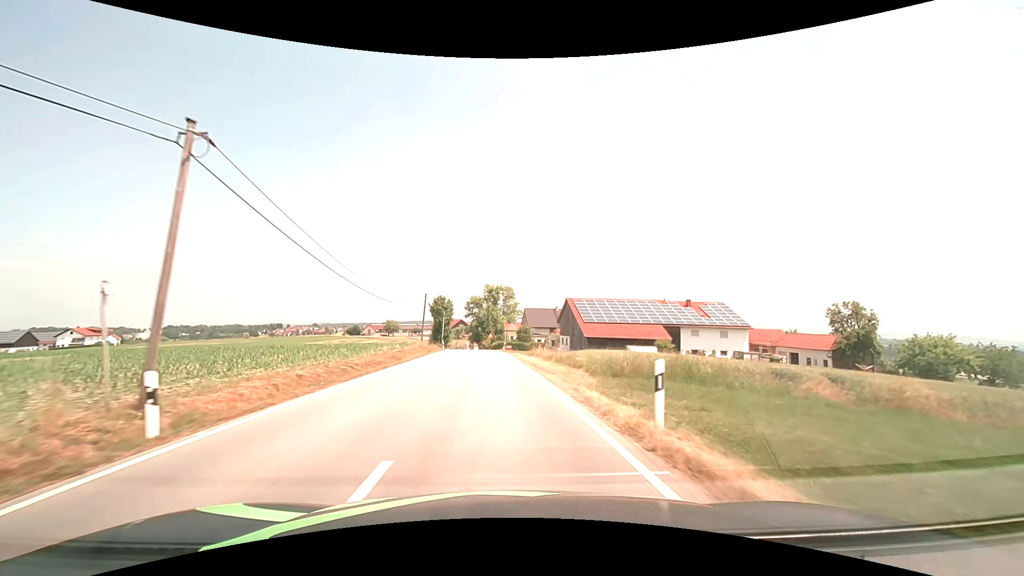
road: tertiary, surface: asphalt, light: Day
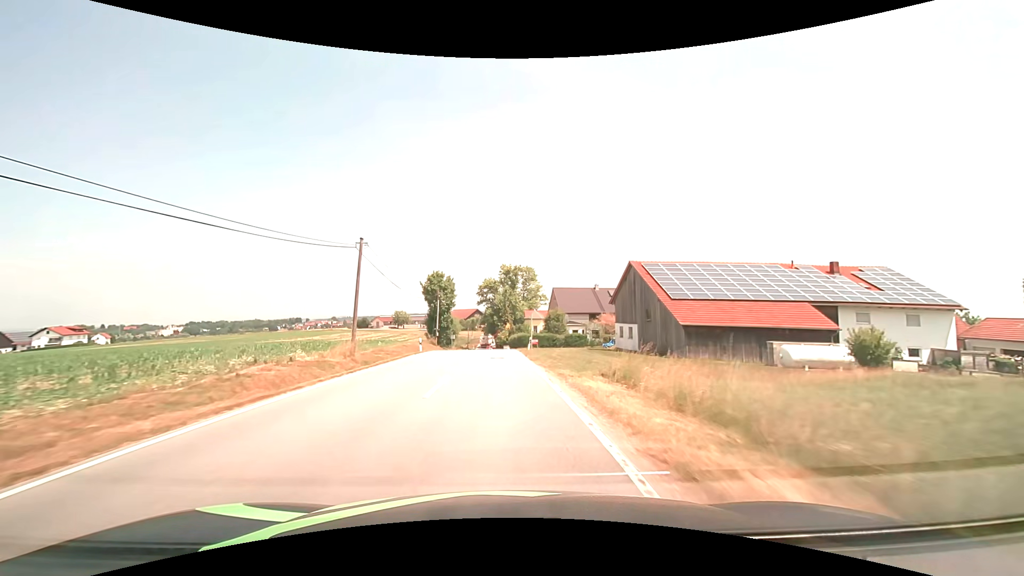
(-0.6, +27.6) m; -2°
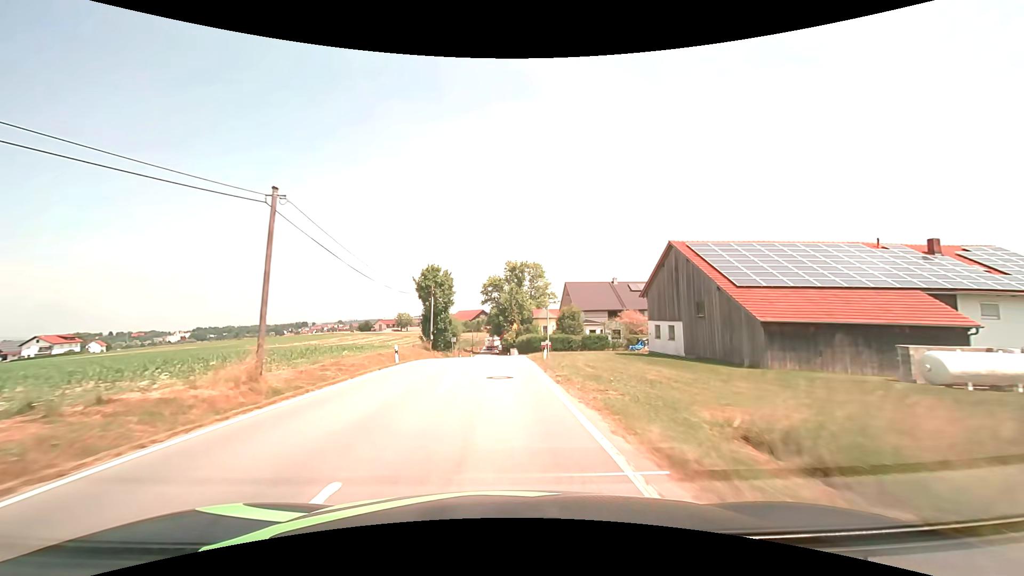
(0.0, +9.3) m; -1°
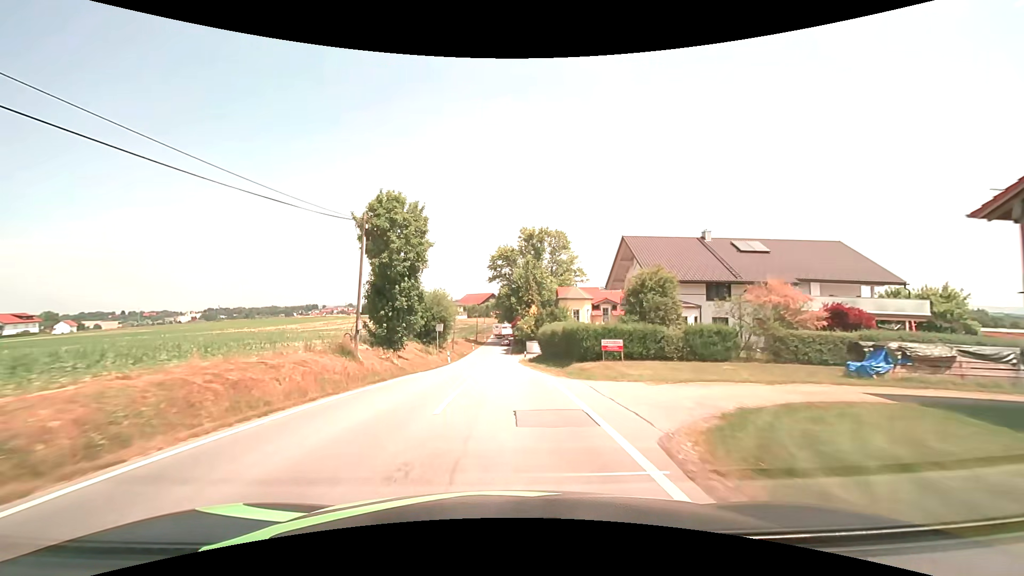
(-0.5, +27.8) m; -2°
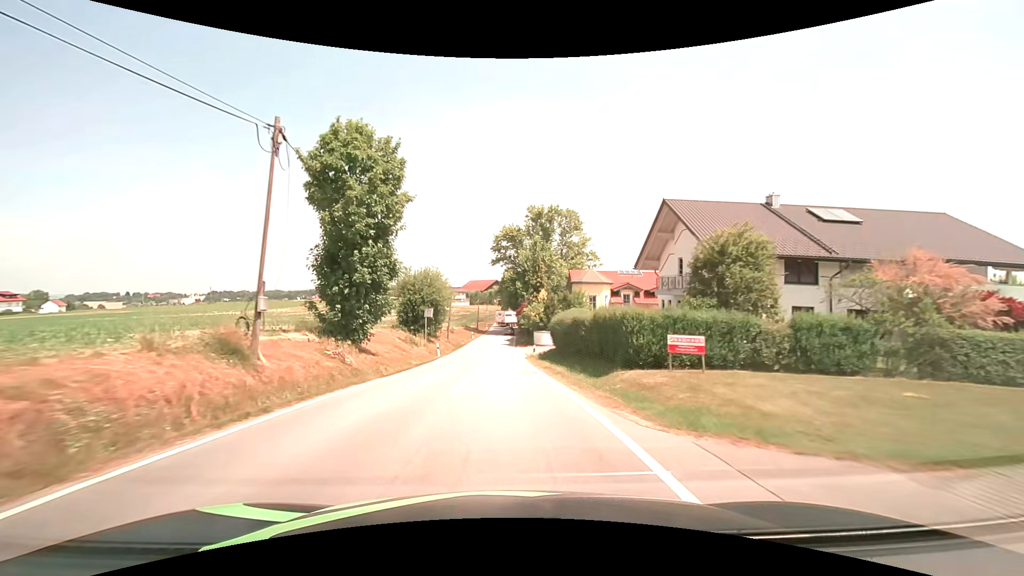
(0.0, +9.3) m; 0°
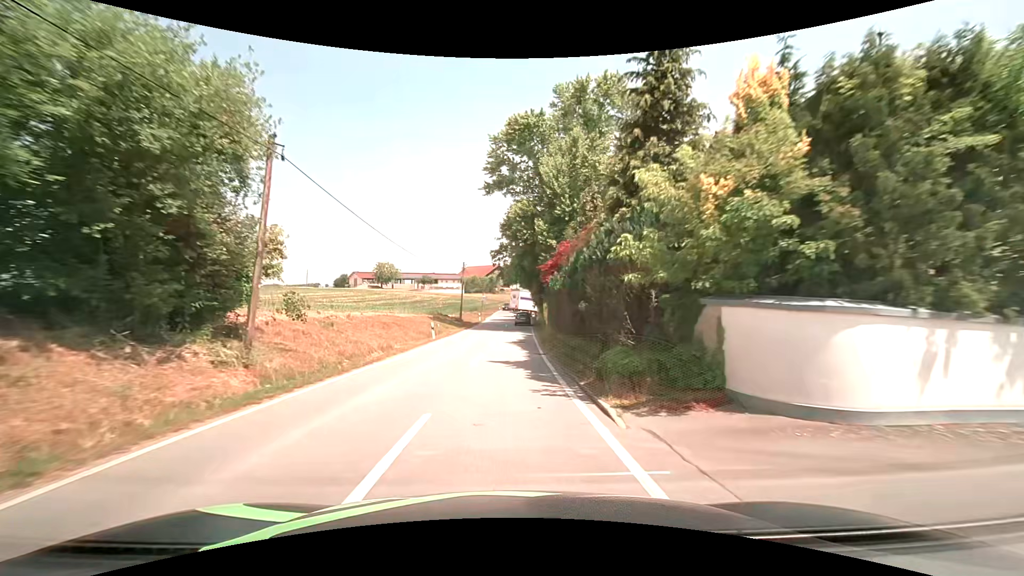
(-0.3, +43.4) m; 0°
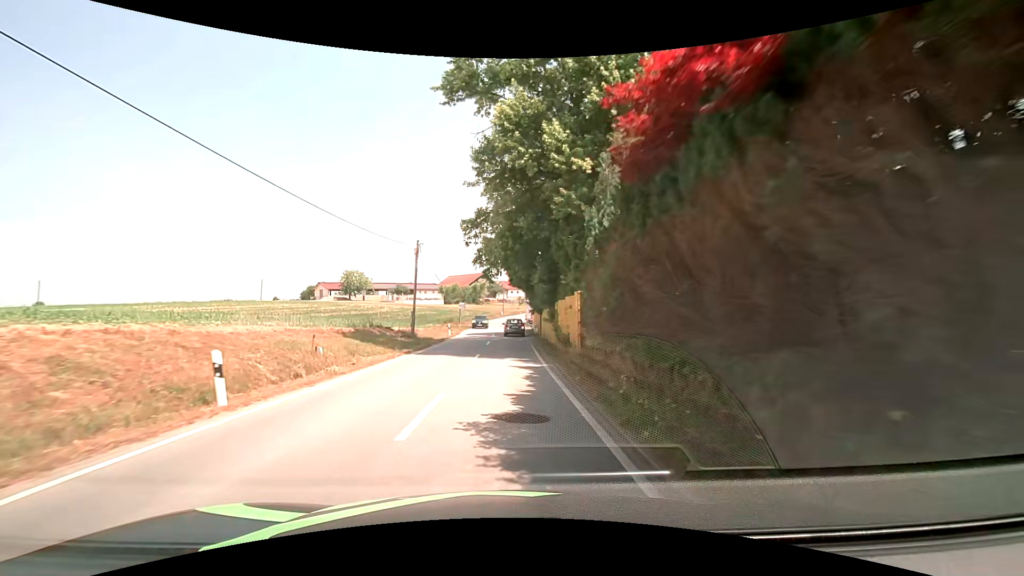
(+0.2, +21.2) m; +2°
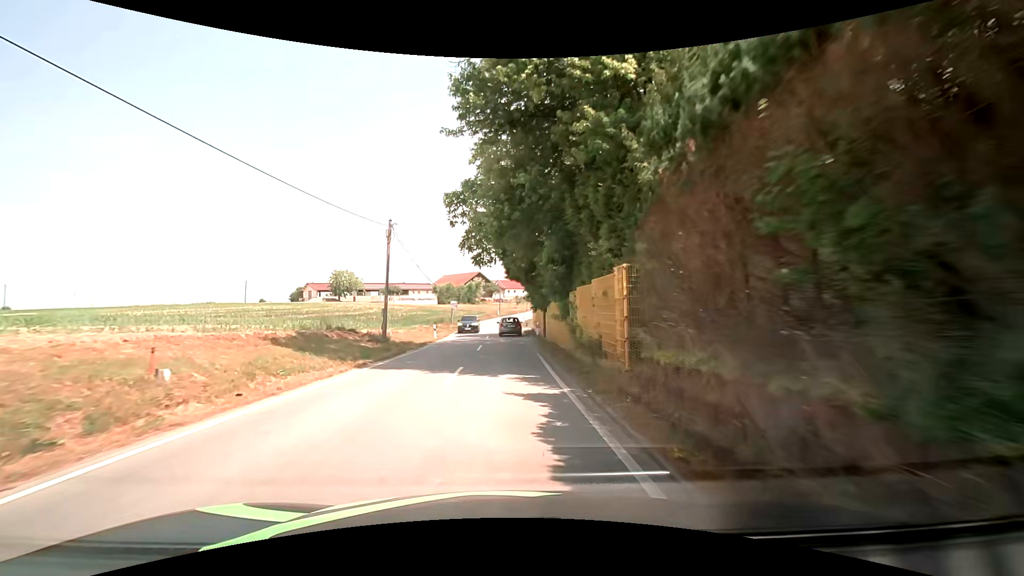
(0.0, +6.8) m; 0°
(0, +10) (0, +20) (0, +30) (0, +40) (0, +50) (0, +60) (0, +70) (+1, +80) (+2, +90) (+3, +100) m
